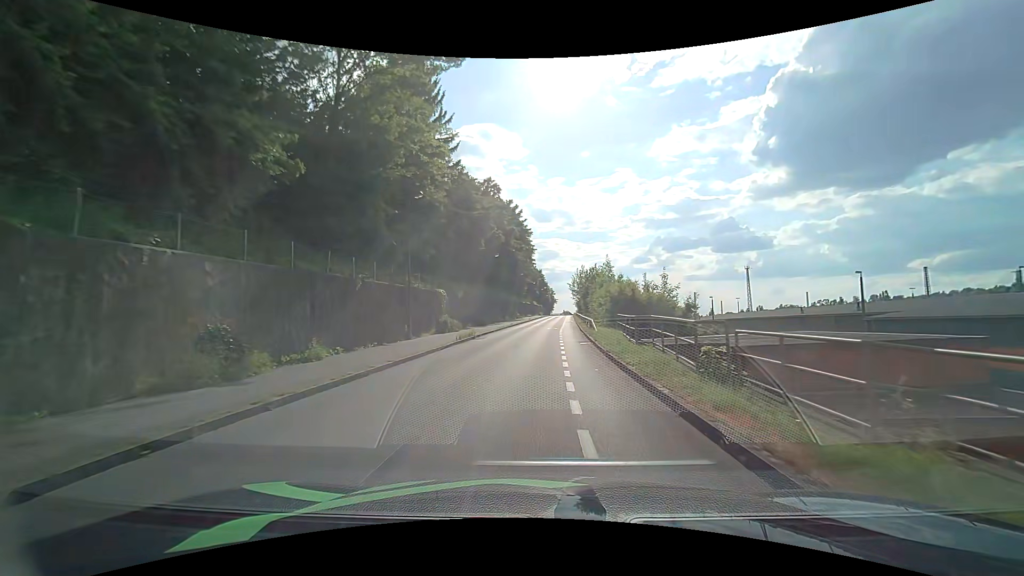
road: residential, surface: asphalt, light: Day
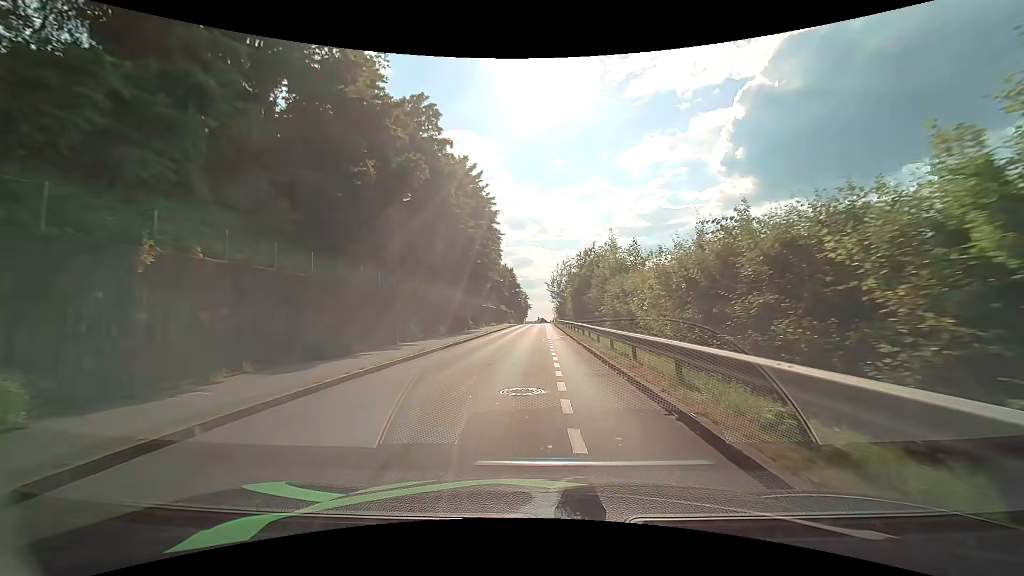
(+0.9, +30.3) m; +3°
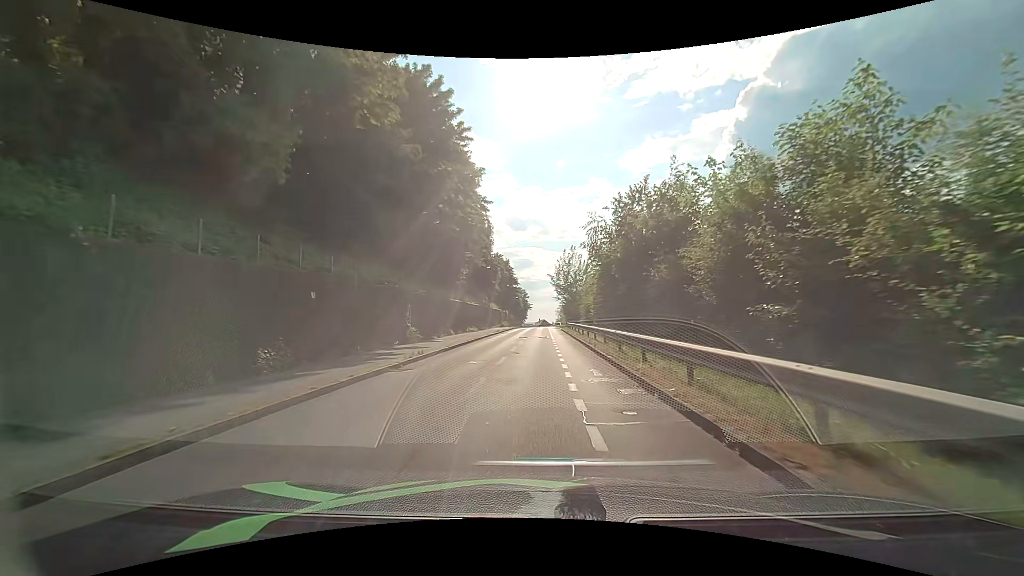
(0.0, +24.2) m; 0°
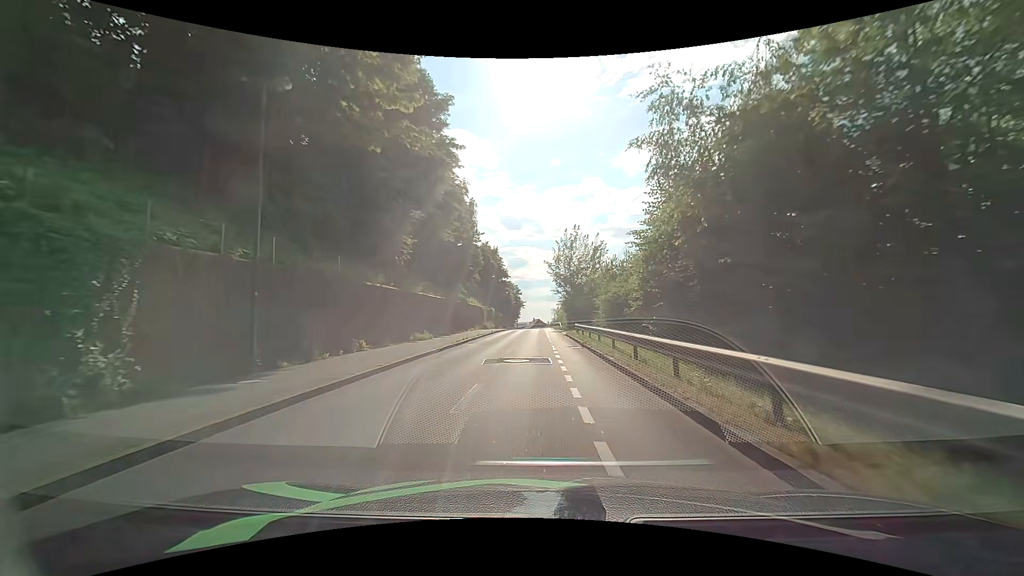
(+0.1, +19.3) m; +1°
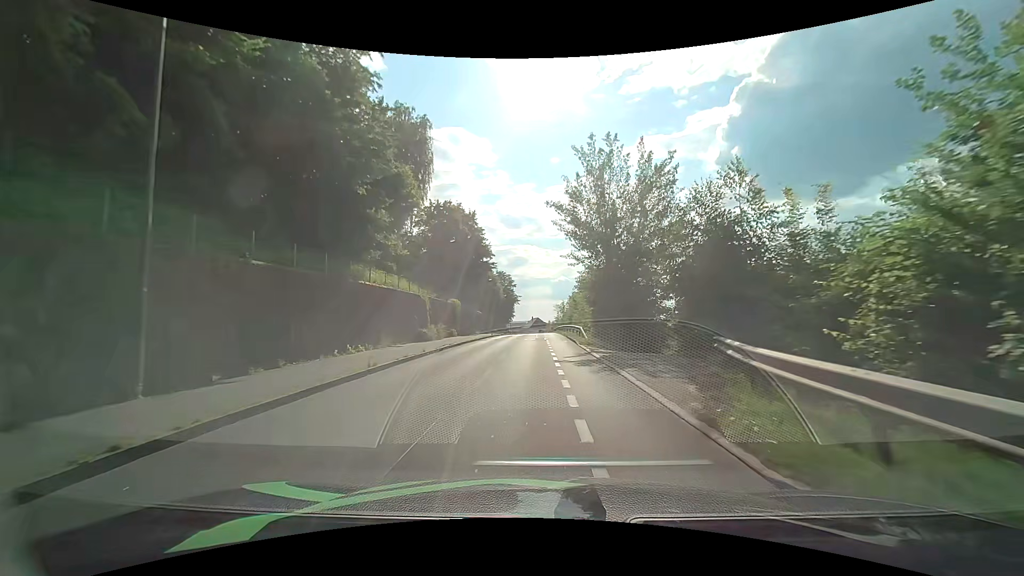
(0.0, +33.6) m; 0°
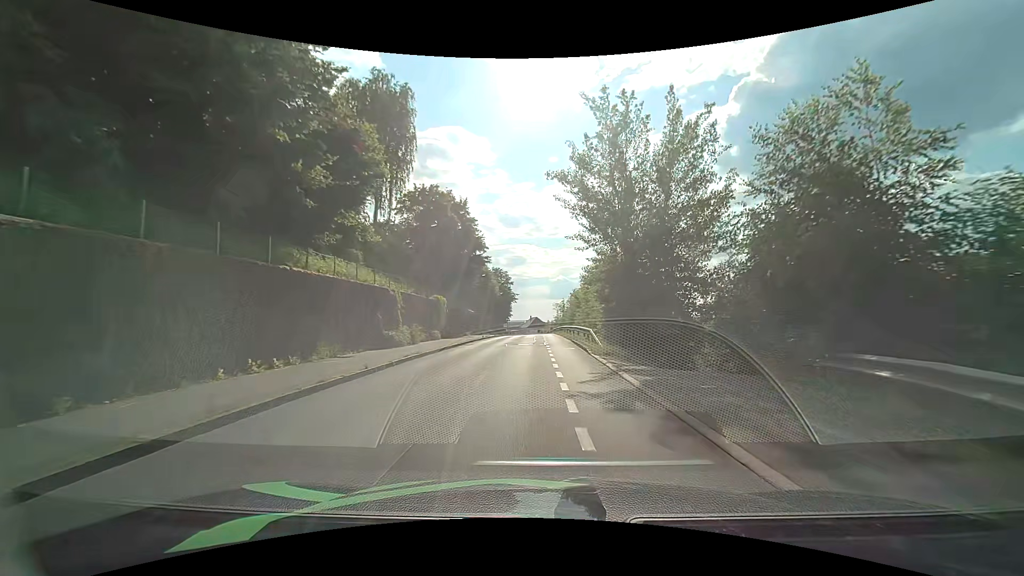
(0.0, +6.5) m; 0°
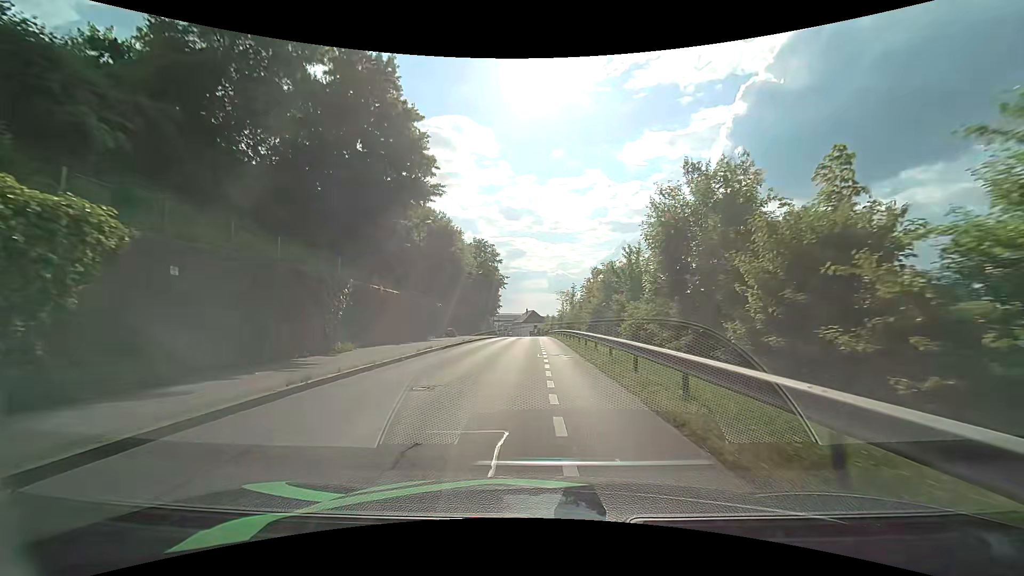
(-0.1, +31.9) m; 0°
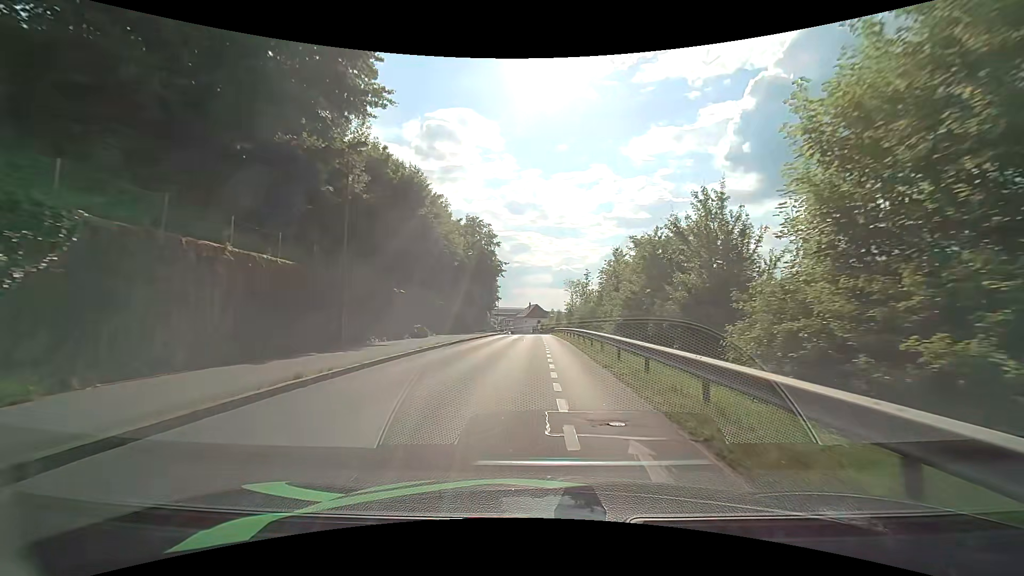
(-0.1, +12.8) m; -1°
